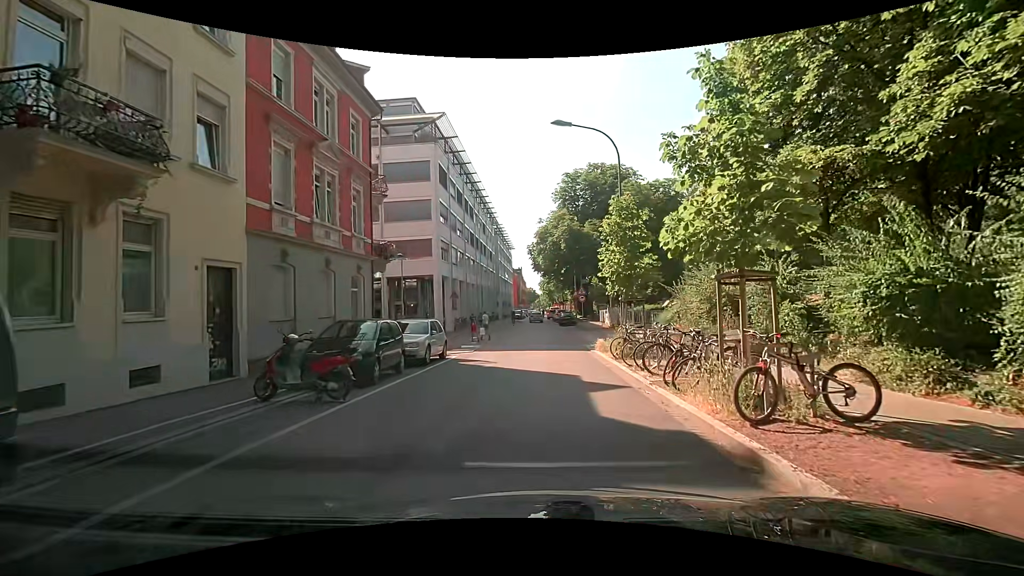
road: residential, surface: asphalt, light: Day
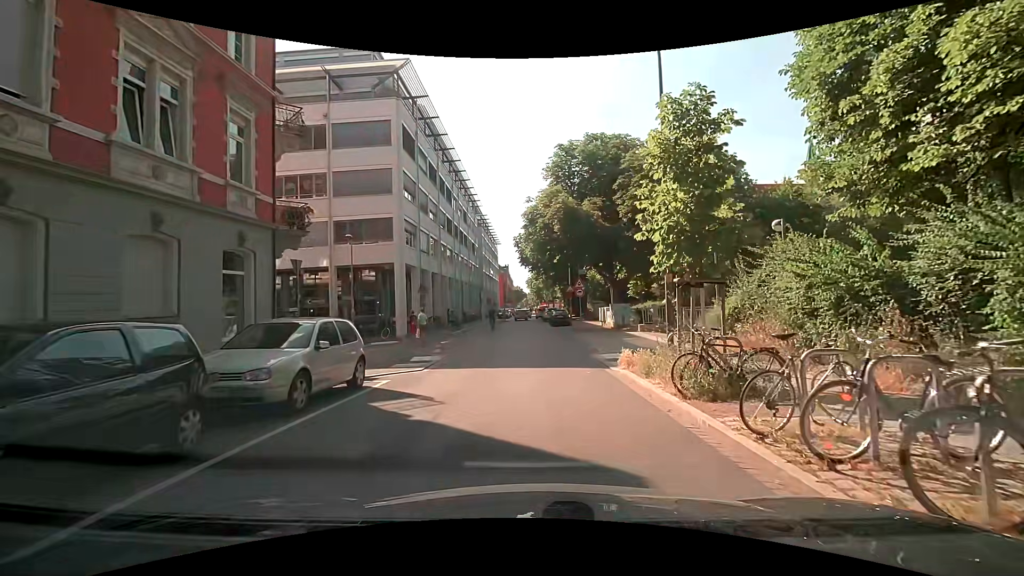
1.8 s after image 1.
(-0.3, +7.9) m; -1°
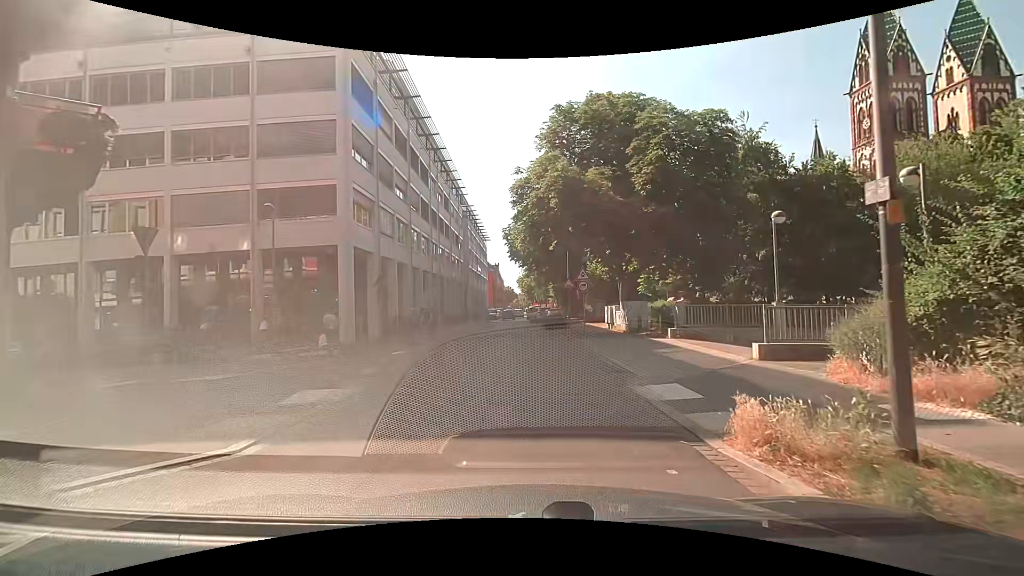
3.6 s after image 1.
(-0.1, +7.7) m; 0°
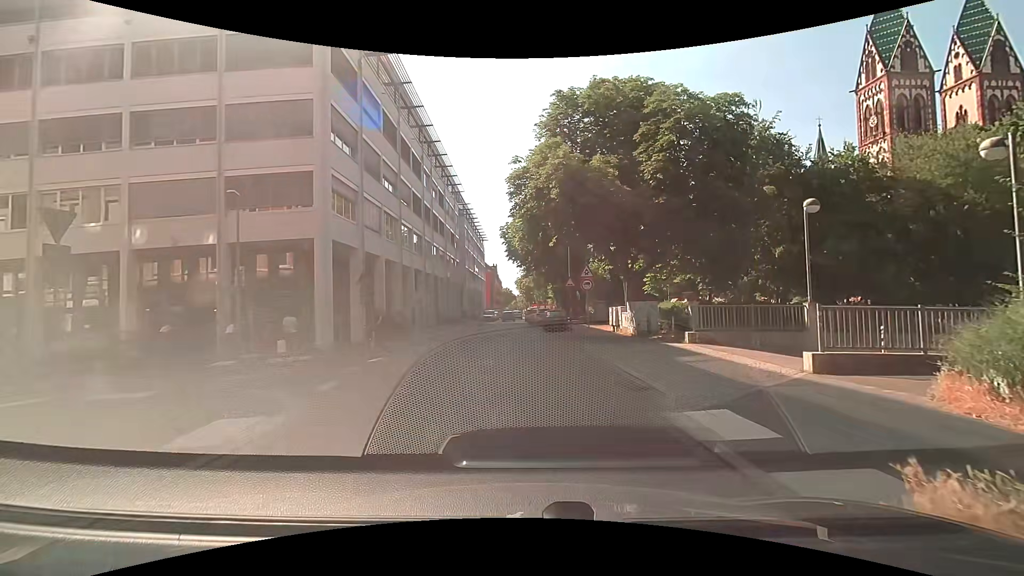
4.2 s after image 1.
(0.0, +2.4) m; +1°
